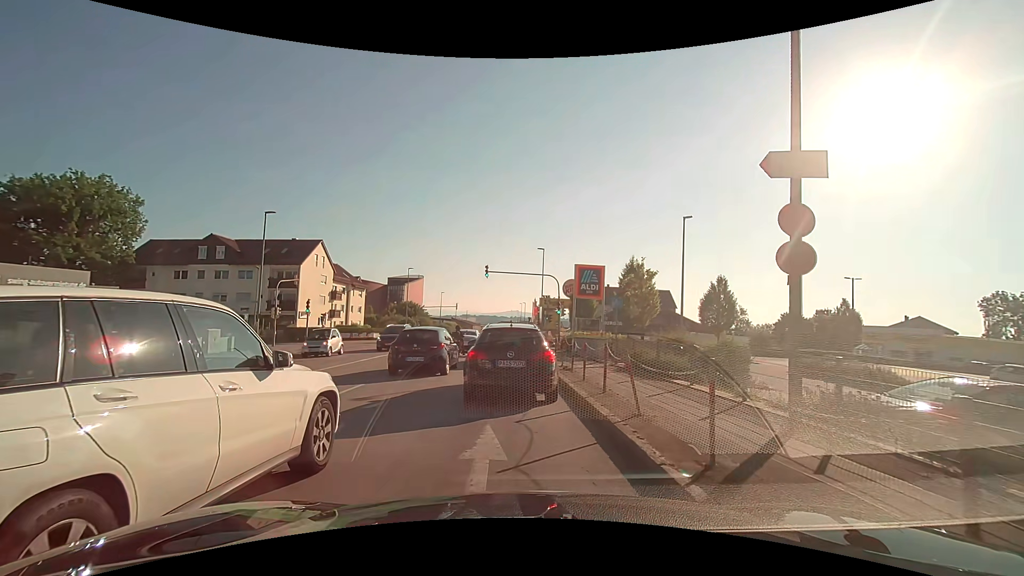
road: tertiary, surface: asphalt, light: Day
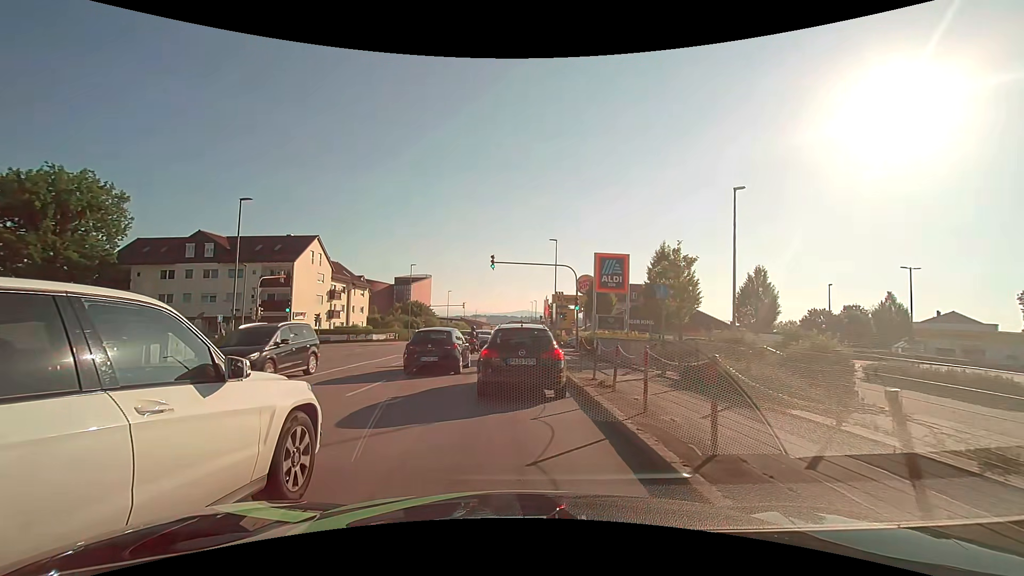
(-0.1, +4.9) m; -1°
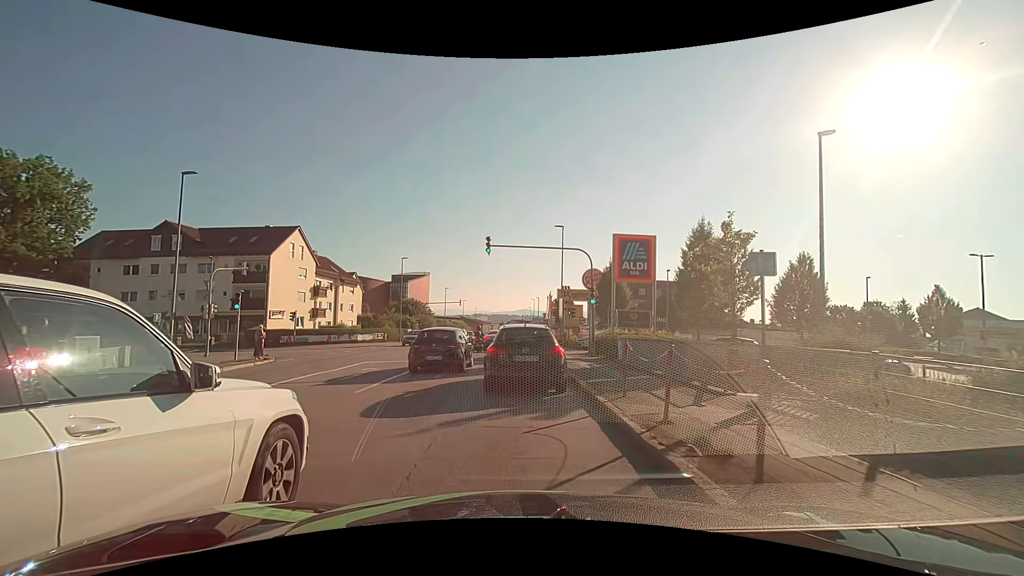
(-0.1, +5.8) m; -2°
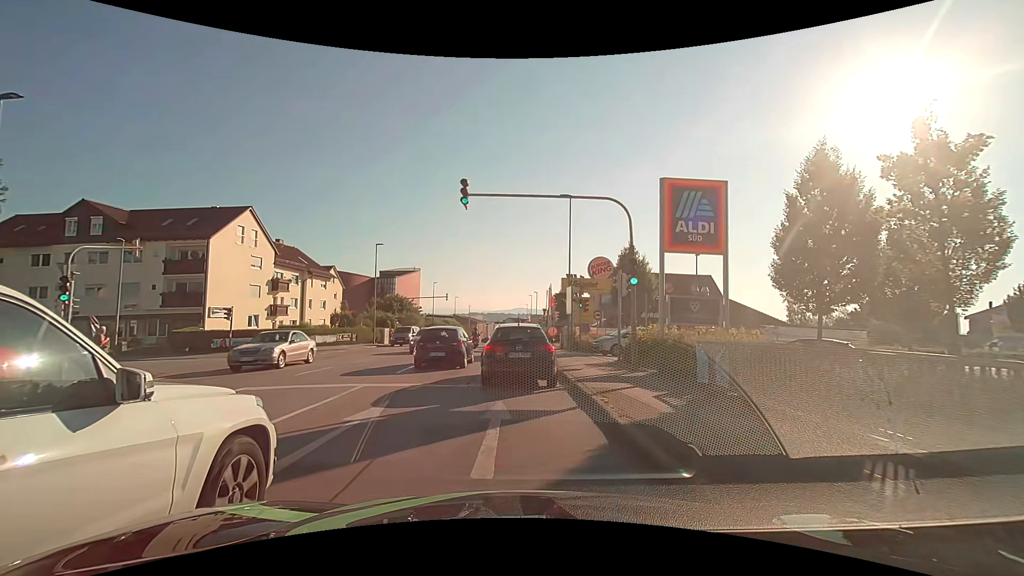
(+0.2, +9.3) m; +1°
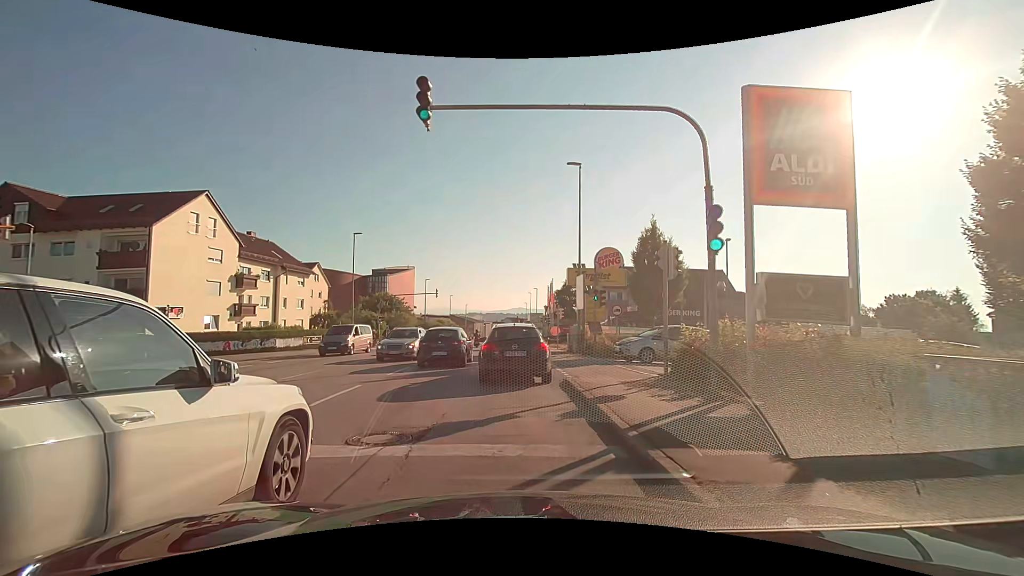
(+0.1, +6.4) m; 0°
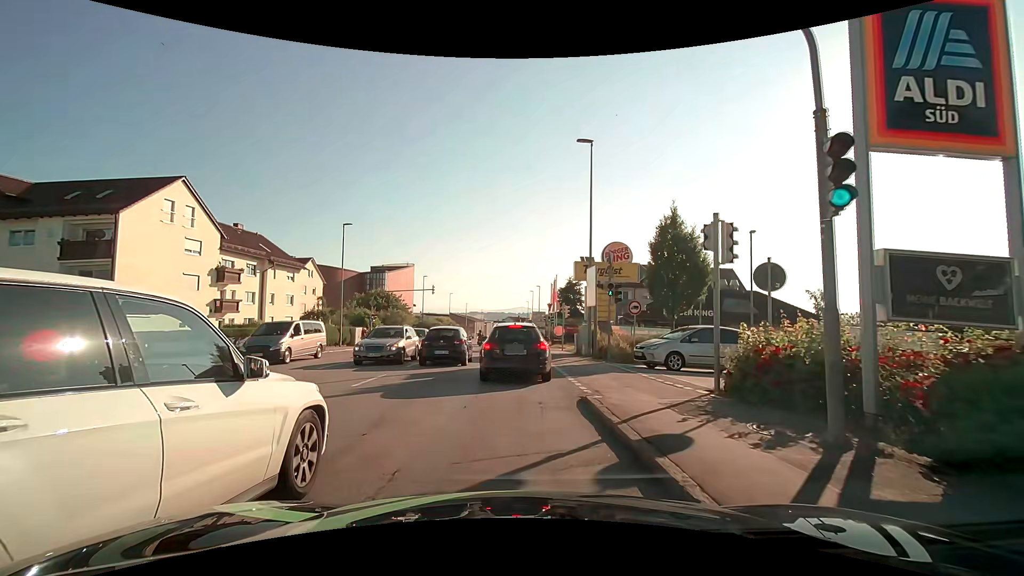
(0.0, +3.3) m; -1°
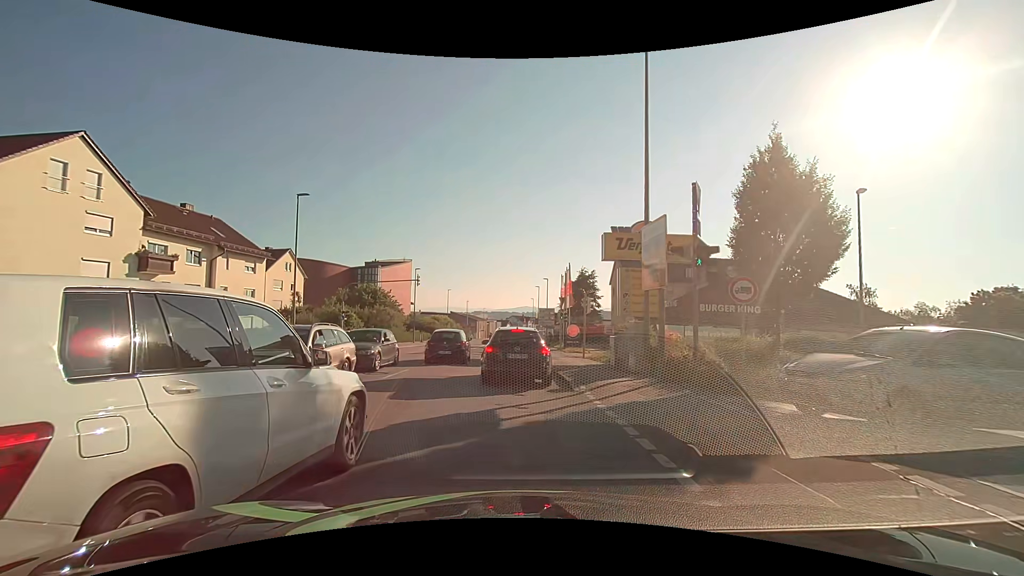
(+0.2, +9.5) m; +1°
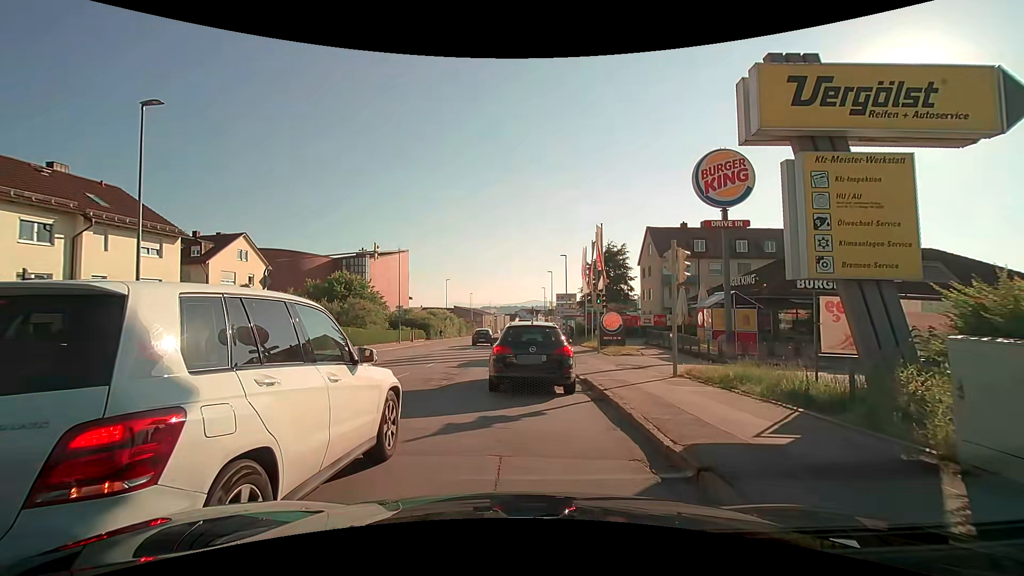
(0.0, +13.7) m; 0°
